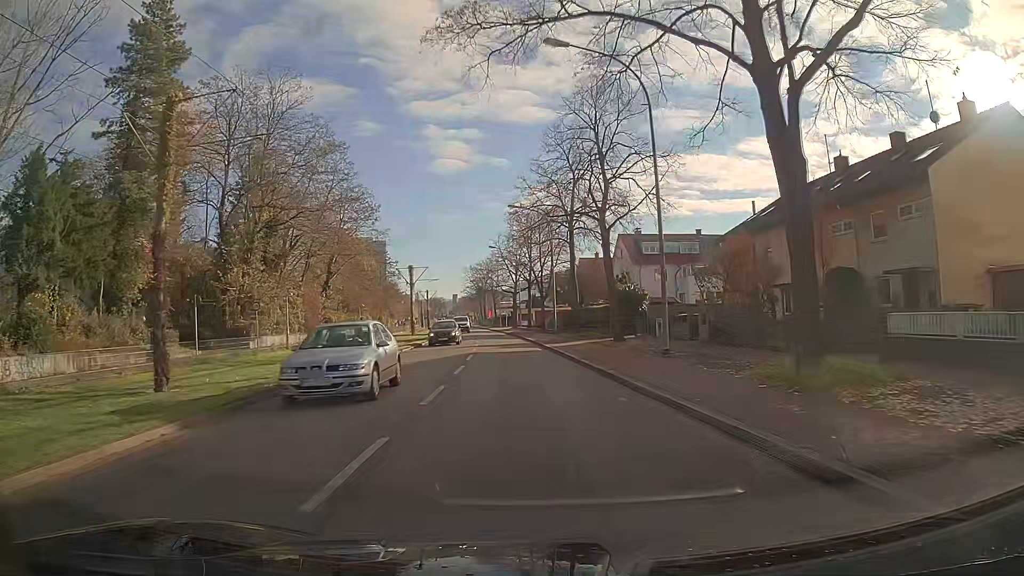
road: tertiary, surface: asphalt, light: Day
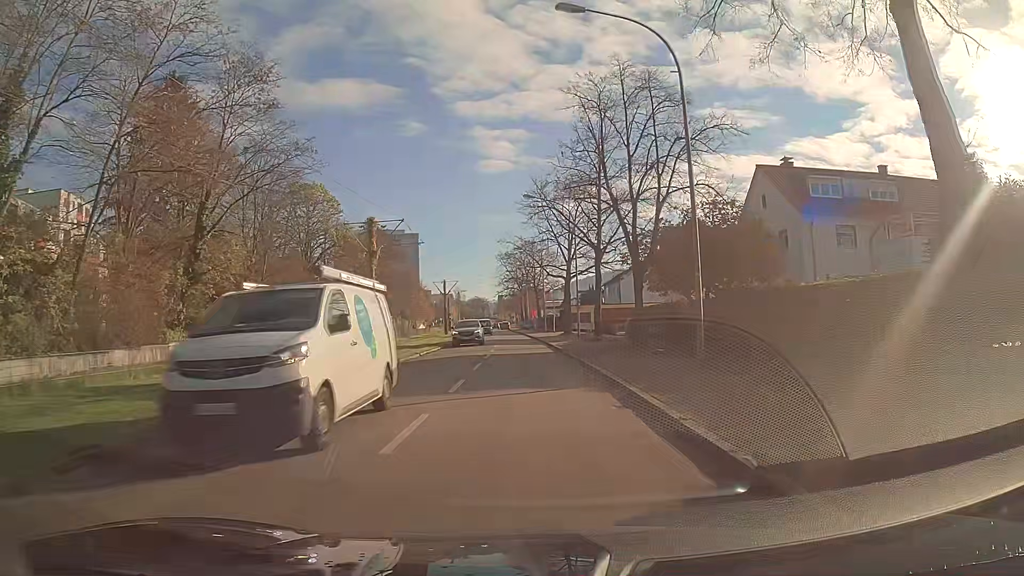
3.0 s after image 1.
(-1.0, +34.1) m; -3°
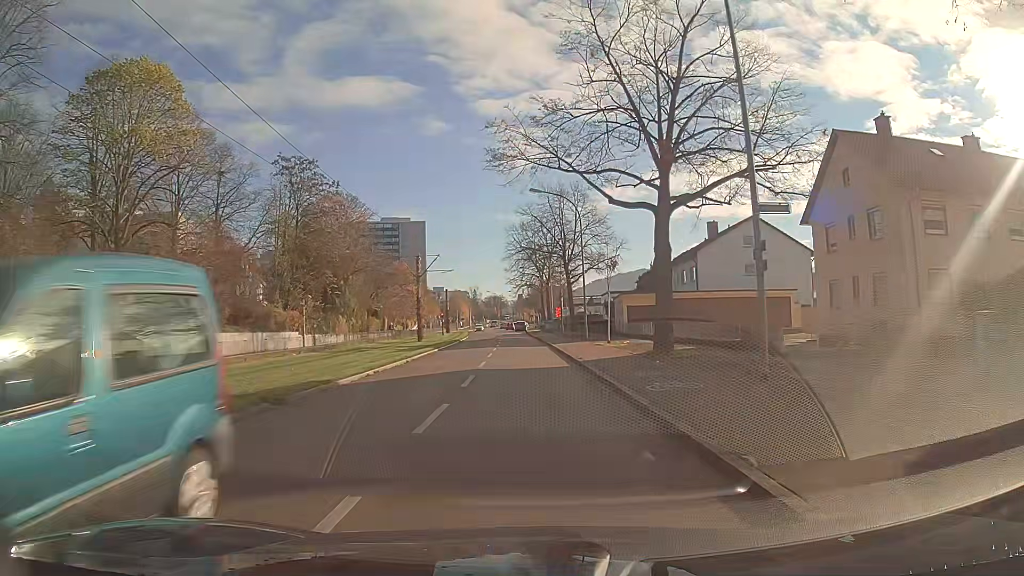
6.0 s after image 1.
(-0.5, +34.8) m; -2°
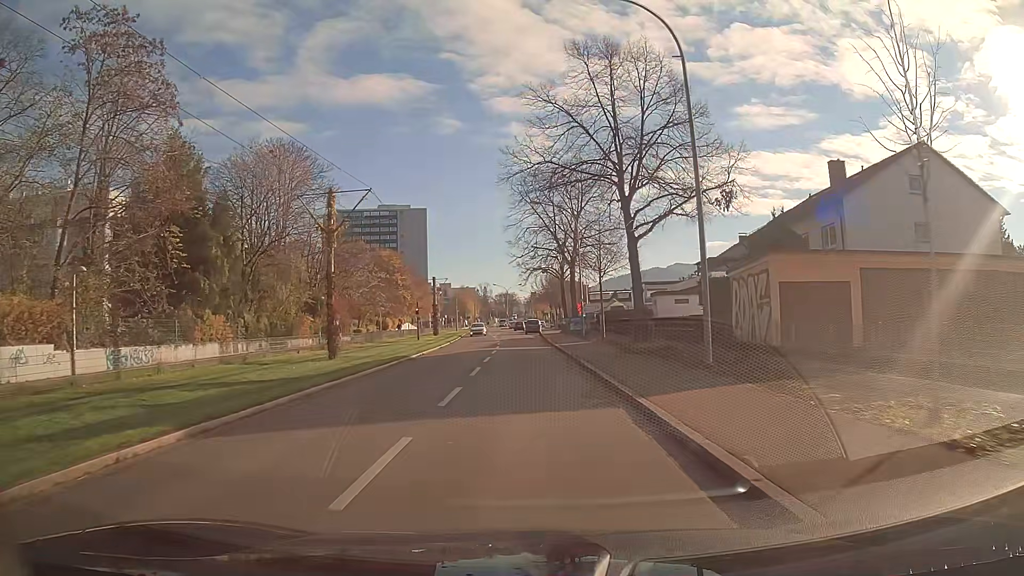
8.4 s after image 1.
(-0.2, +27.6) m; -1°
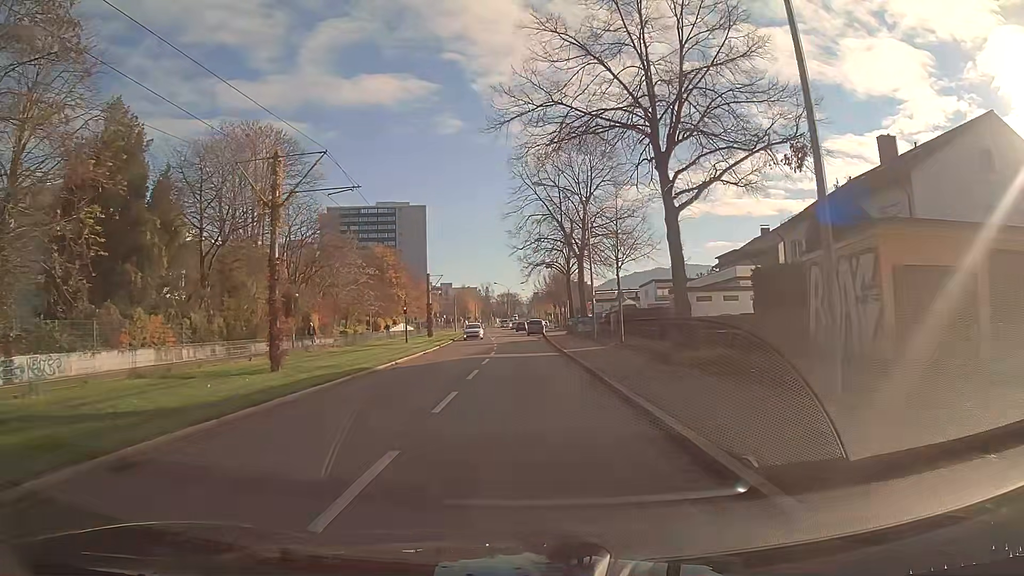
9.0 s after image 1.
(0.0, +6.8) m; 0°
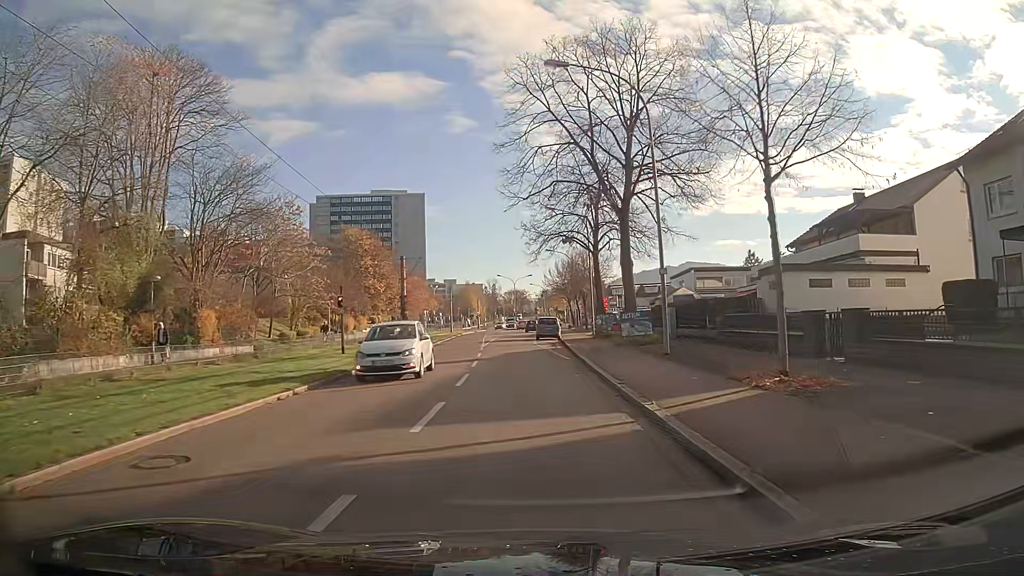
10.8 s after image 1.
(-0.1, +19.9) m; -1°
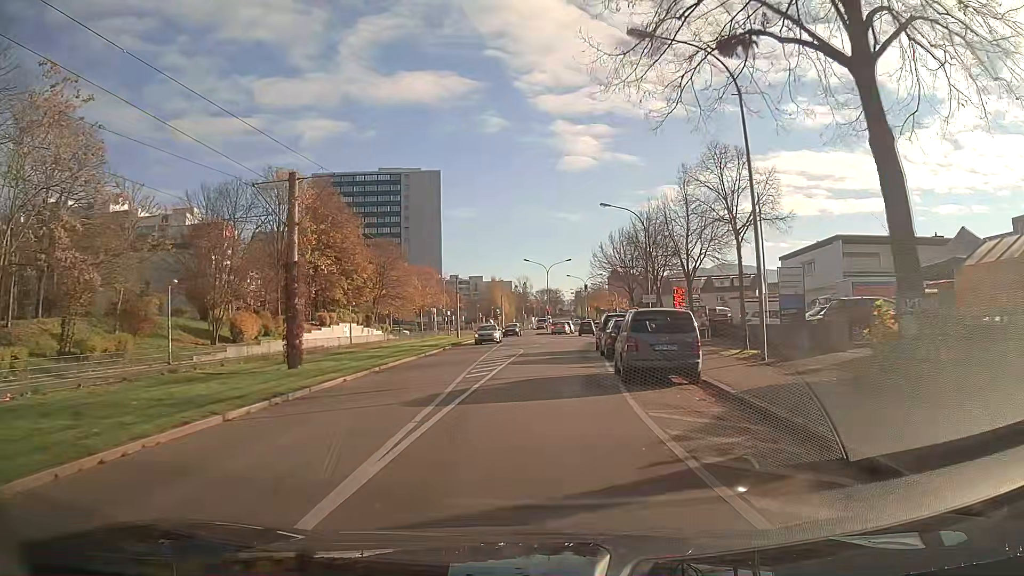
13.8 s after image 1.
(-0.9, +33.2) m; -2°
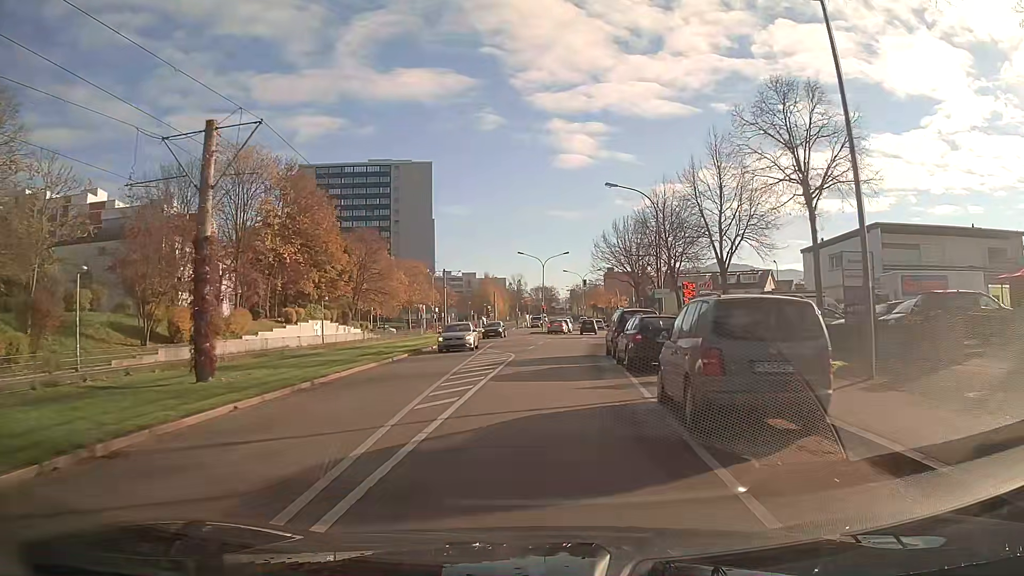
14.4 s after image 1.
(0.0, +6.8) m; 0°
